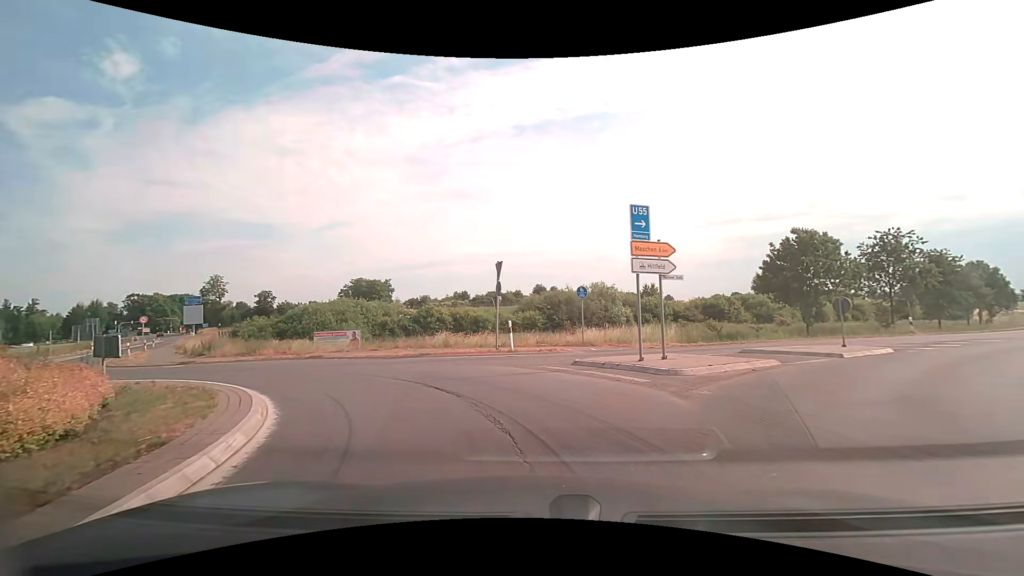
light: Day
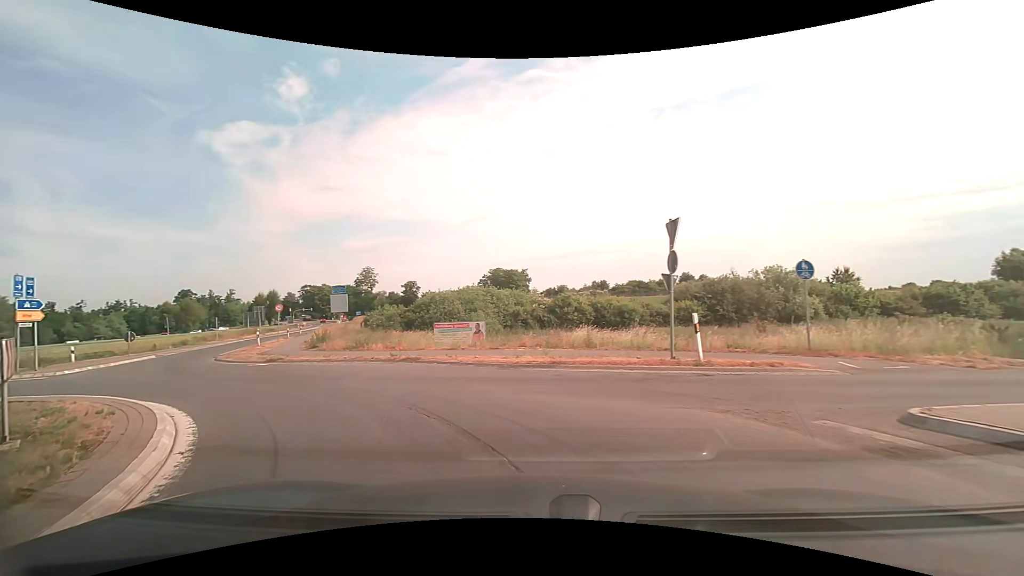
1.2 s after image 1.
(-0.8, +6.9) m; -15°
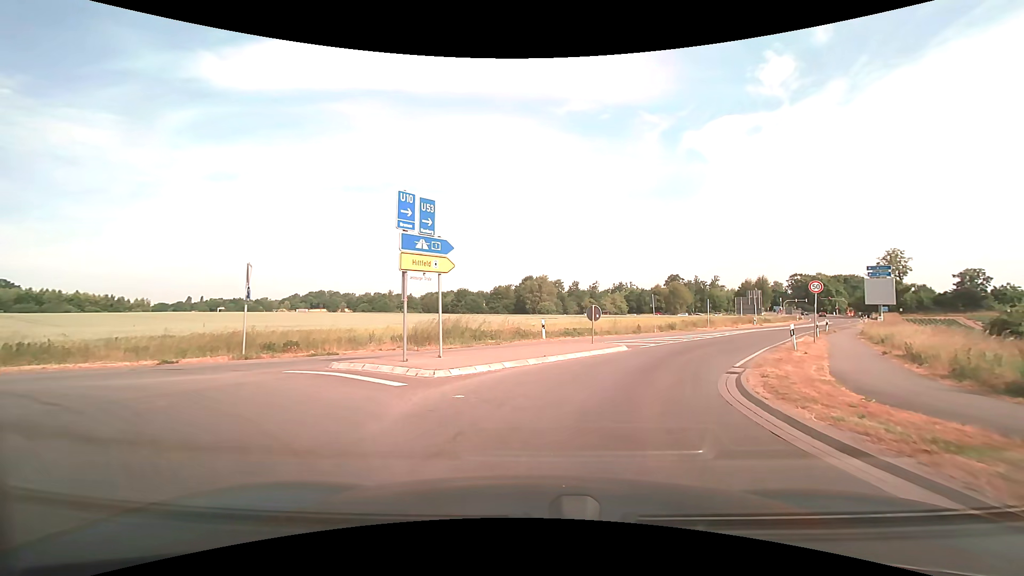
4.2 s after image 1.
(-8.9, +15.1) m; -53°
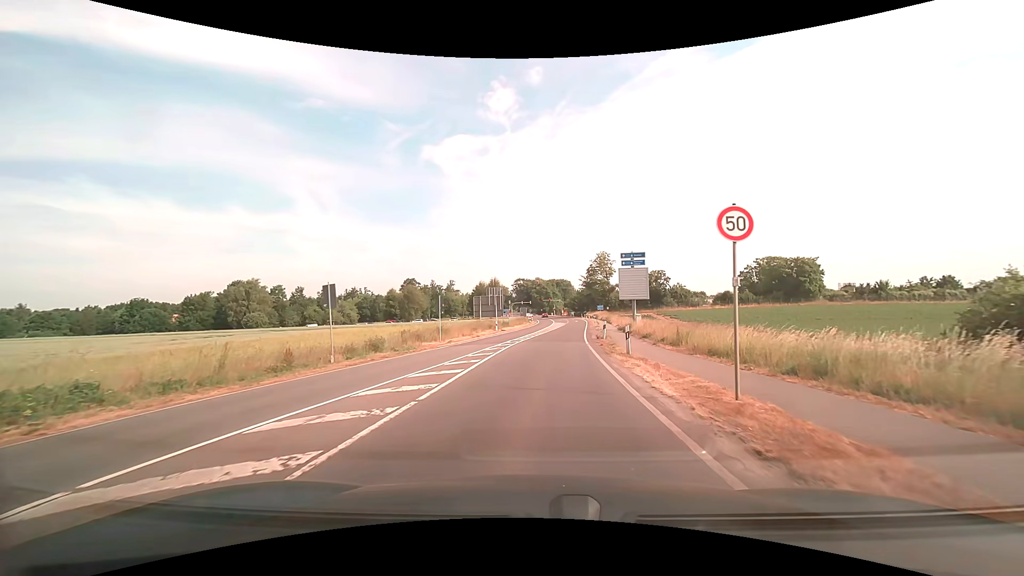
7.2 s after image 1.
(+6.5, +20.6) m; +30°
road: secondary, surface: asphalt
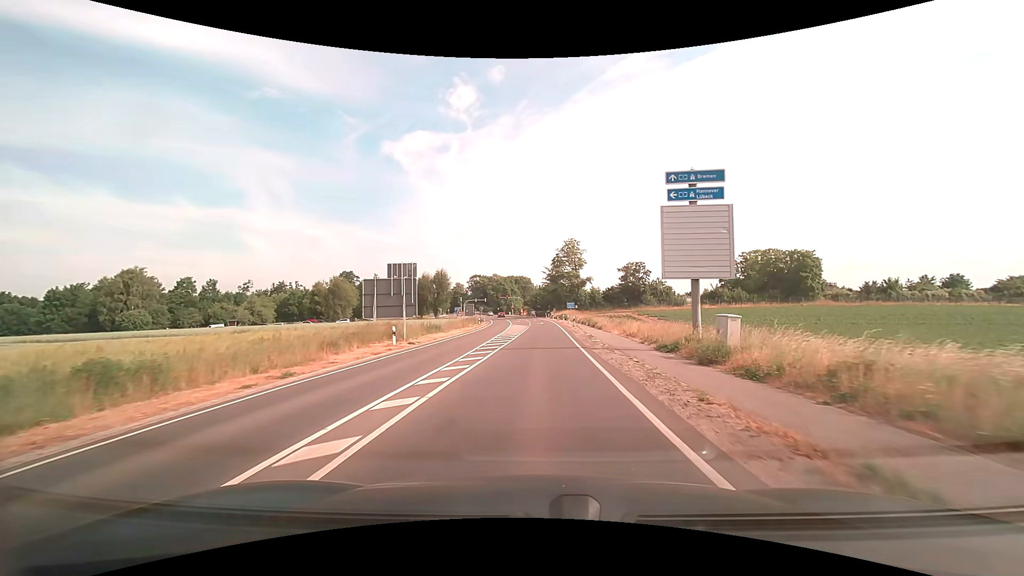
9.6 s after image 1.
(+1.0, +26.1) m; +4°
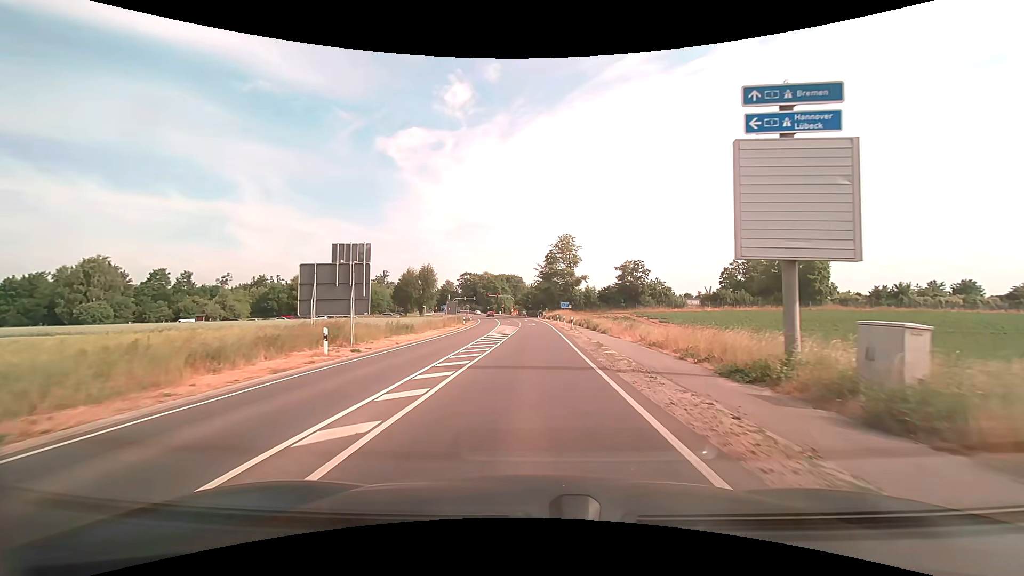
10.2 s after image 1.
(+0.1, +7.5) m; +1°
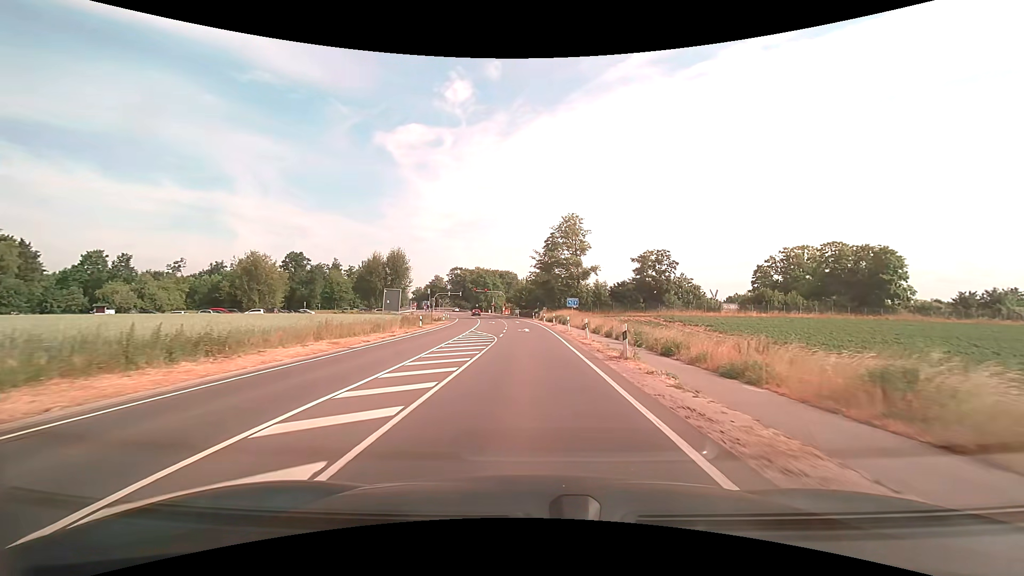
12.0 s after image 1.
(+0.1, +23.5) m; 0°
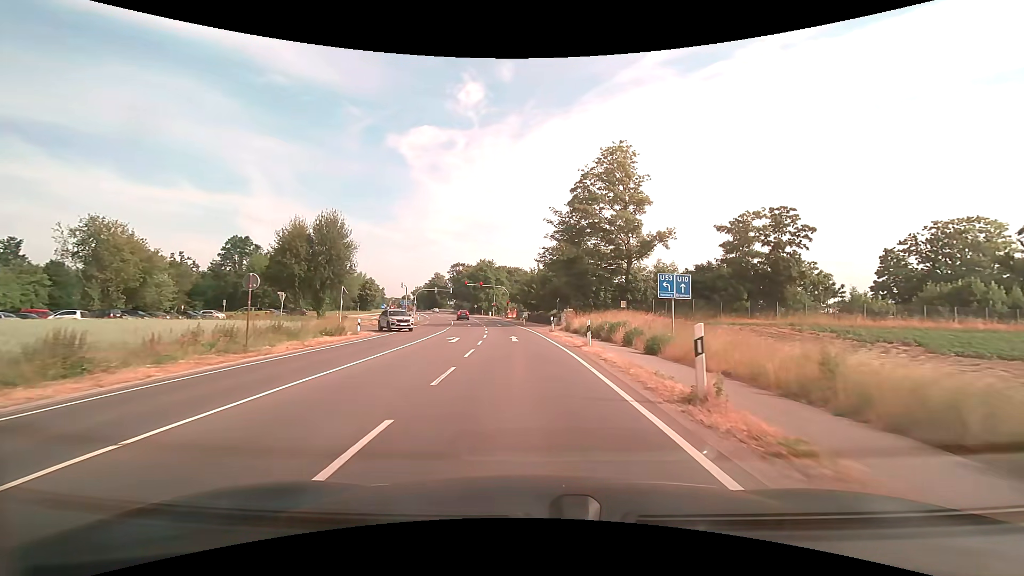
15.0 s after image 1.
(-0.1, +37.0) m; -1°
(0, +10) (0, +20) (-1, +30) (-2, +40) (-3, +50) (-4, +60) (-6, +70) (-8, +79) (-9, +89) (-11, +99) m
